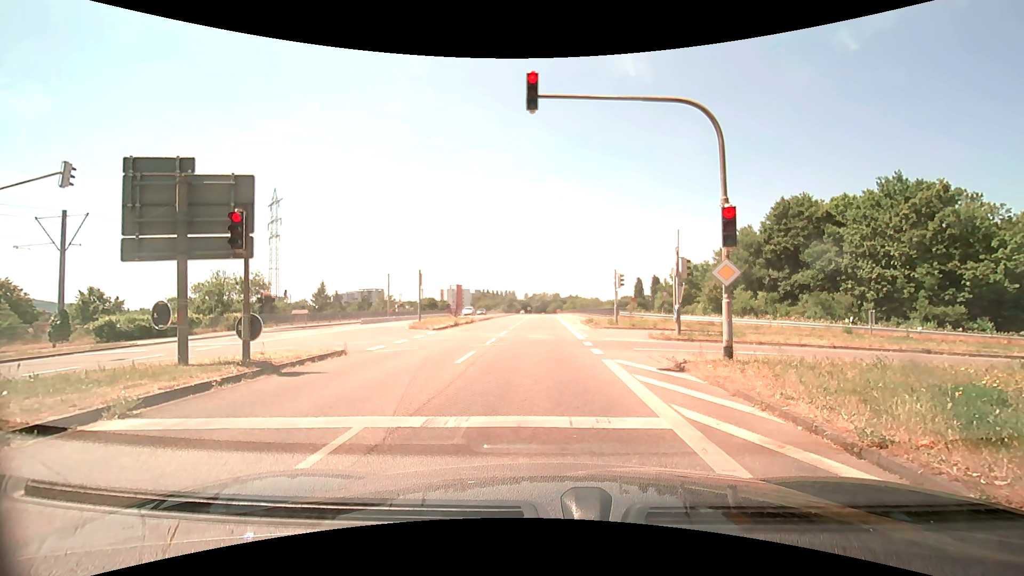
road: secondary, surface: asphalt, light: Day
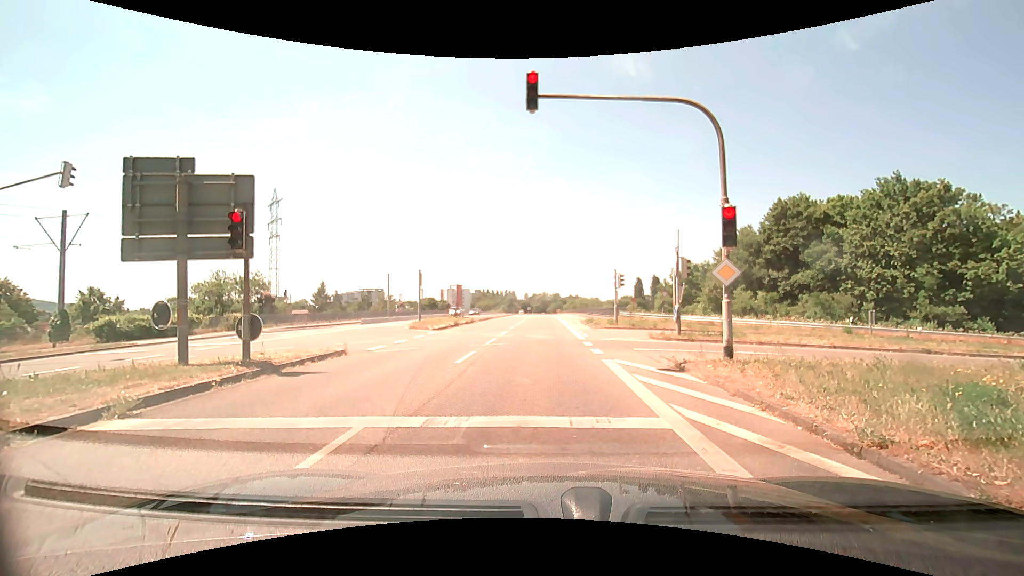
(0.0, 0.0) m; 0°
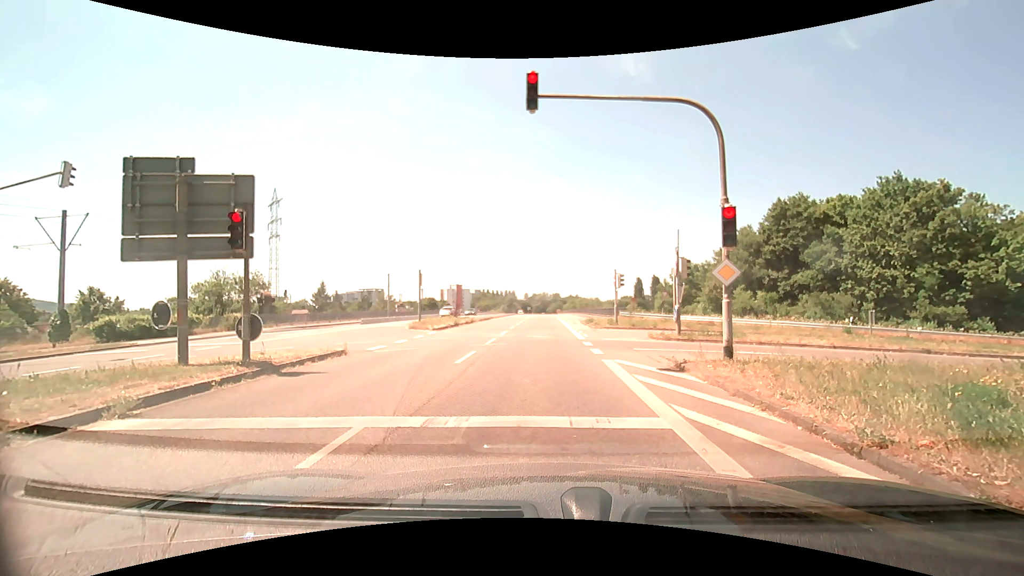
(0.0, 0.0) m; 0°
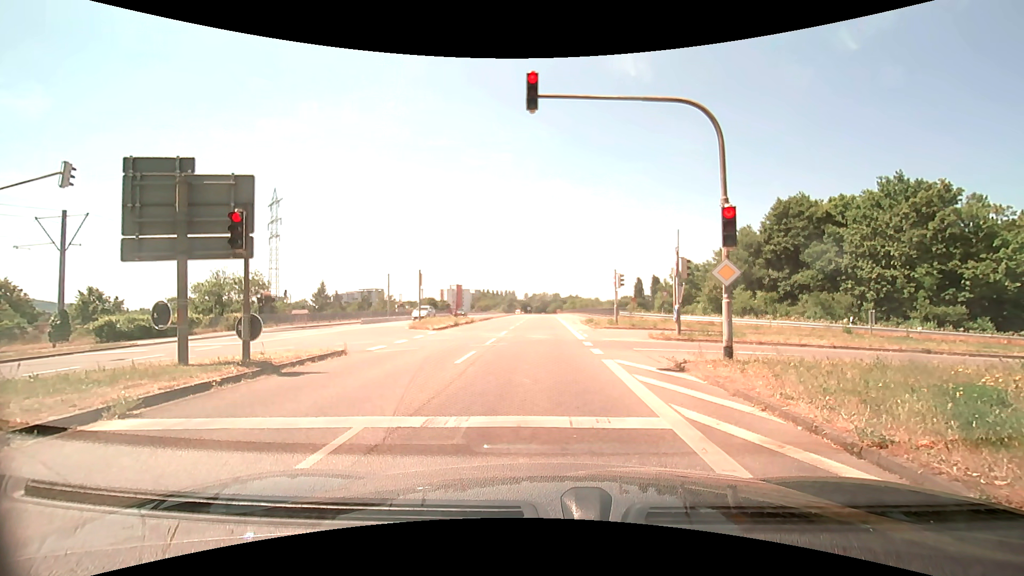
(0.0, 0.0) m; 0°
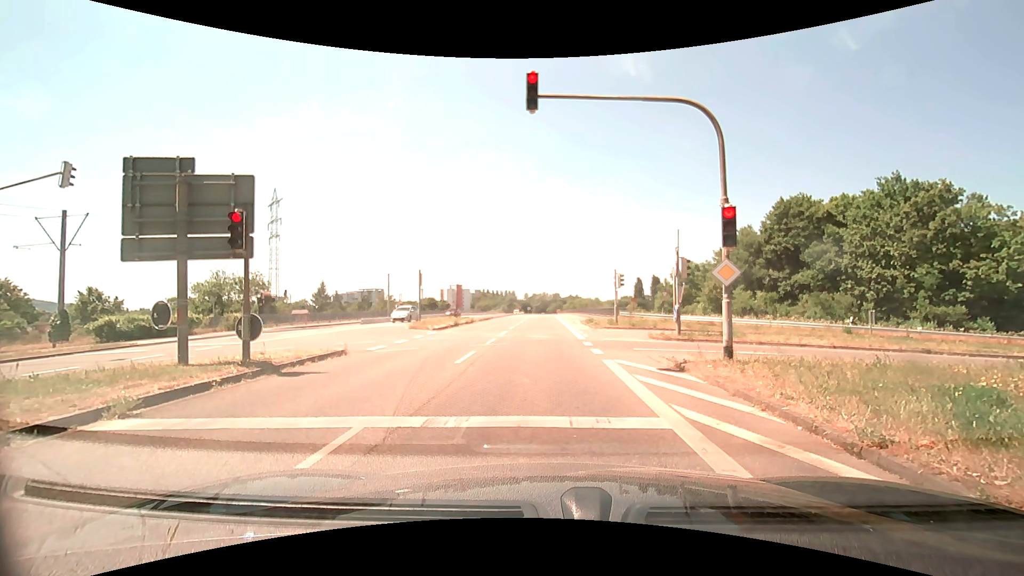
(0.0, 0.0) m; 0°
